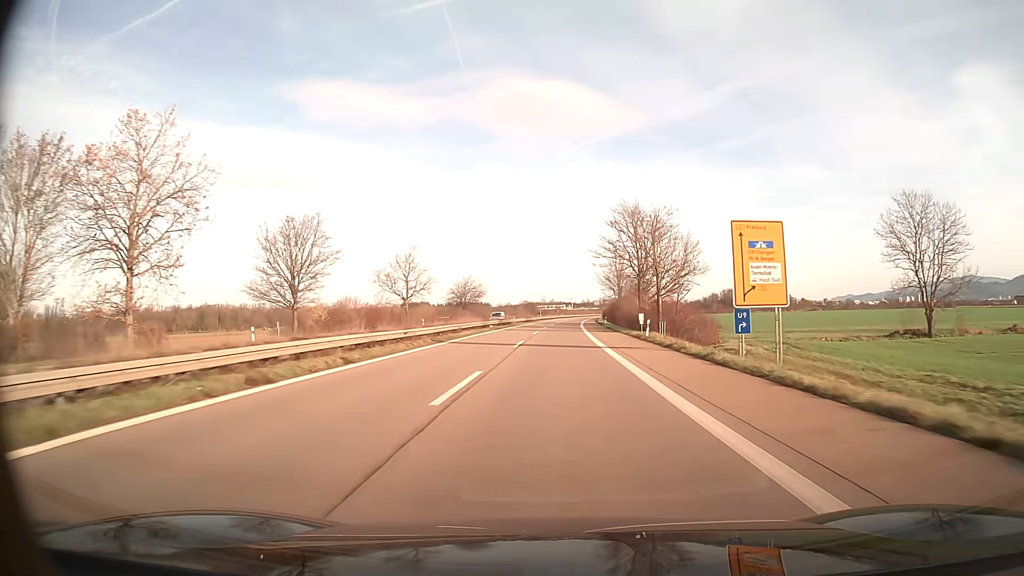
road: trunk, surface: asphalt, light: Day
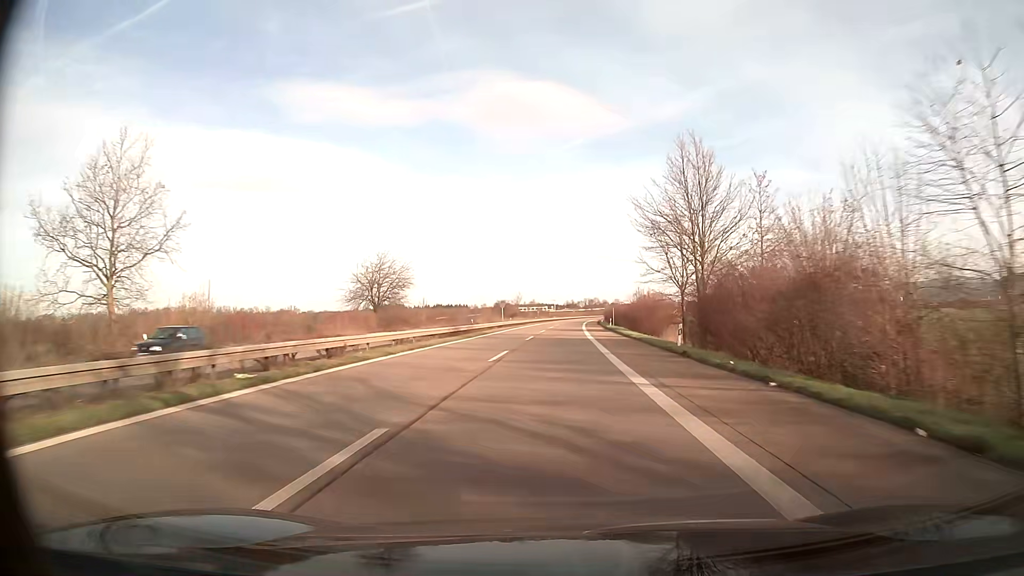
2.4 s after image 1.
(+0.8, +62.5) m; +1°
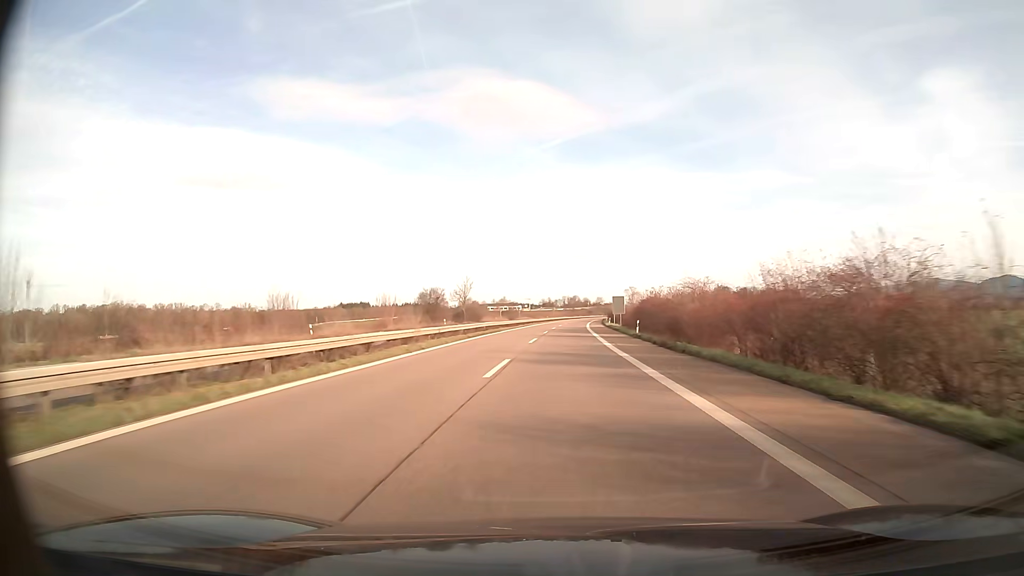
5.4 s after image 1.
(+1.3, +78.2) m; +2°
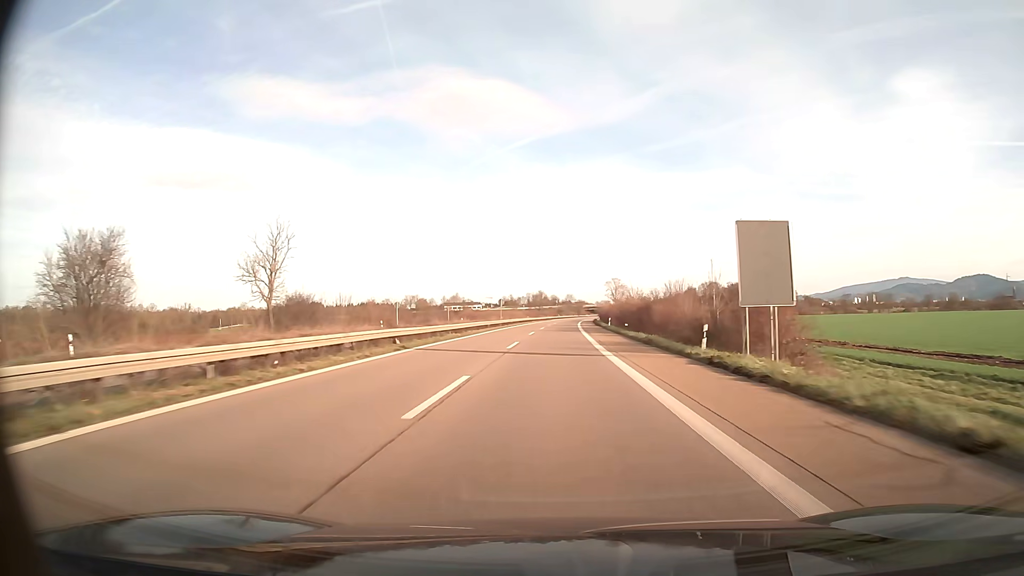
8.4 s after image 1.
(+2.1, +78.3) m; +3°
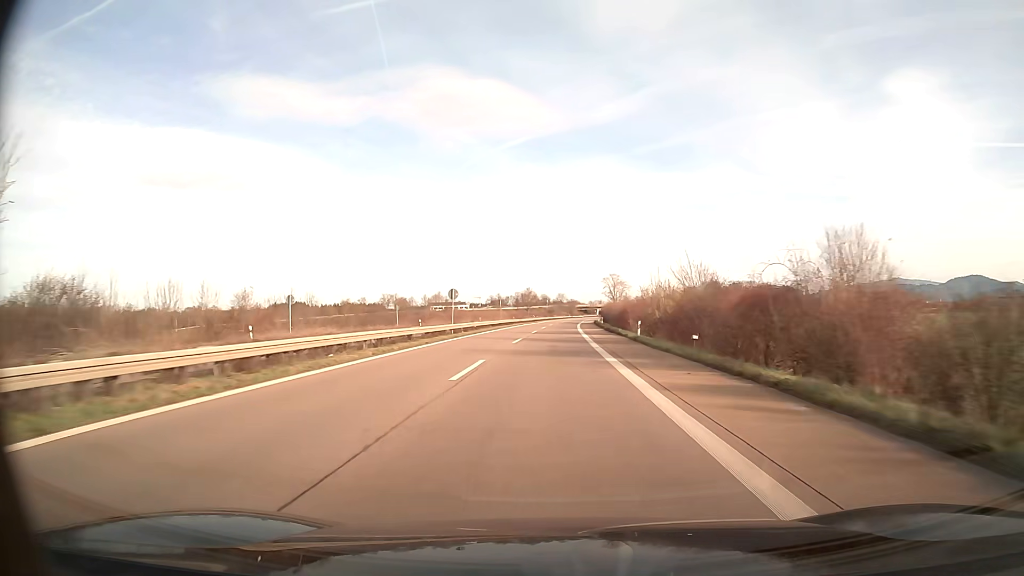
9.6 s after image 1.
(+0.2, +31.3) m; +1°
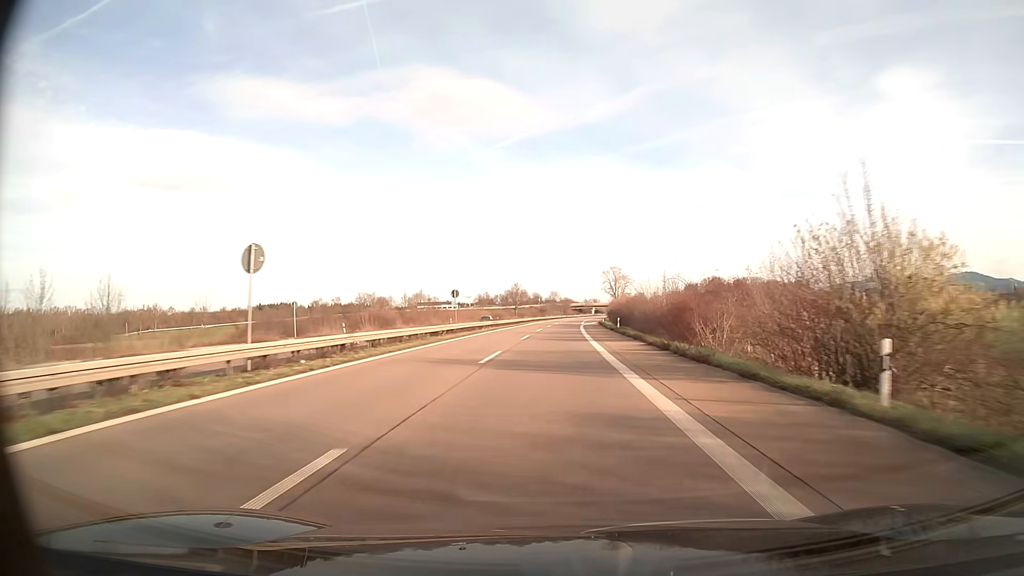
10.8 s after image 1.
(+0.2, +31.3) m; +1°
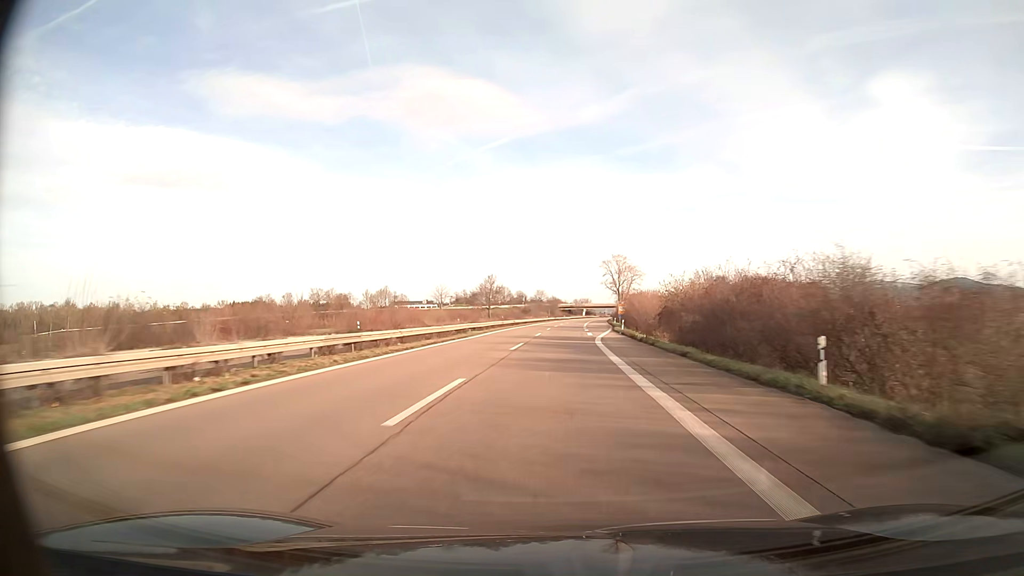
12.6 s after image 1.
(+0.5, +47.0) m; +1°
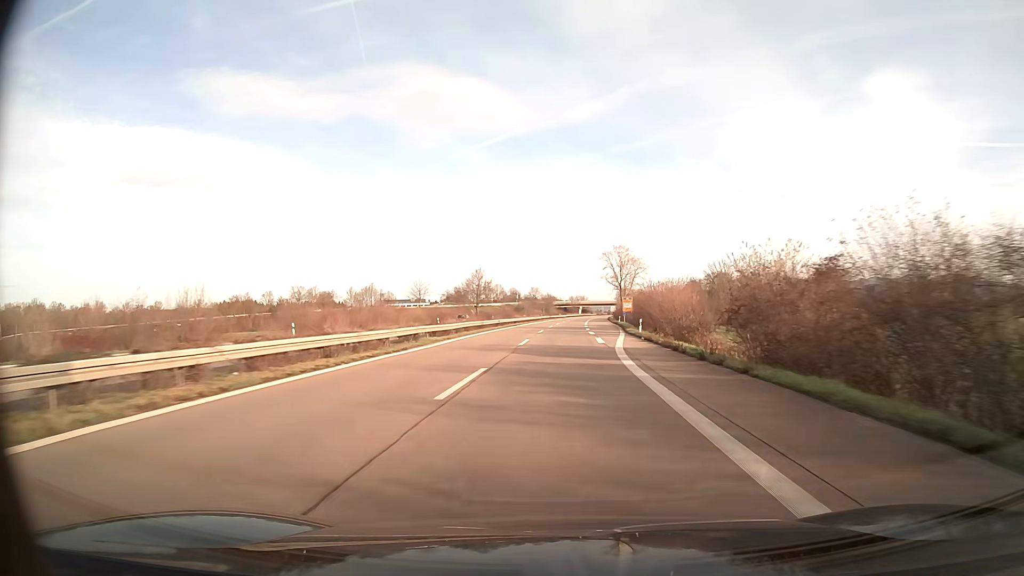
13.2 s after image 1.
(+0.1, +15.7) m; 0°
(0, +10) (0, +20) (0, +30) (0, +40) (+1, +50) (+1, +60) (+1, +70) (+2, +80) (+2, +90) (+3, +100) m
